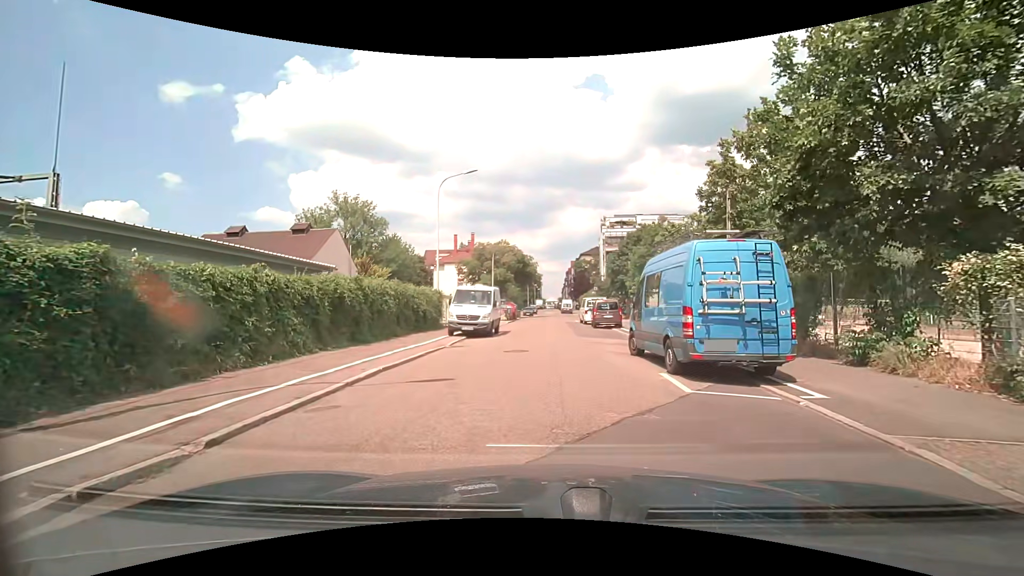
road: residential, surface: asphalt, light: Day
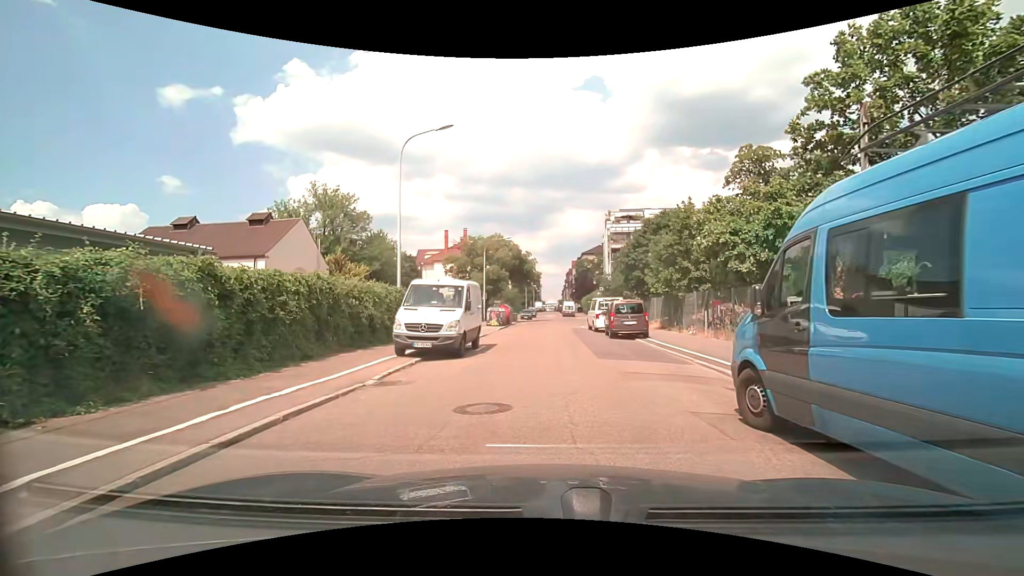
(0.0, +7.9) m; 0°
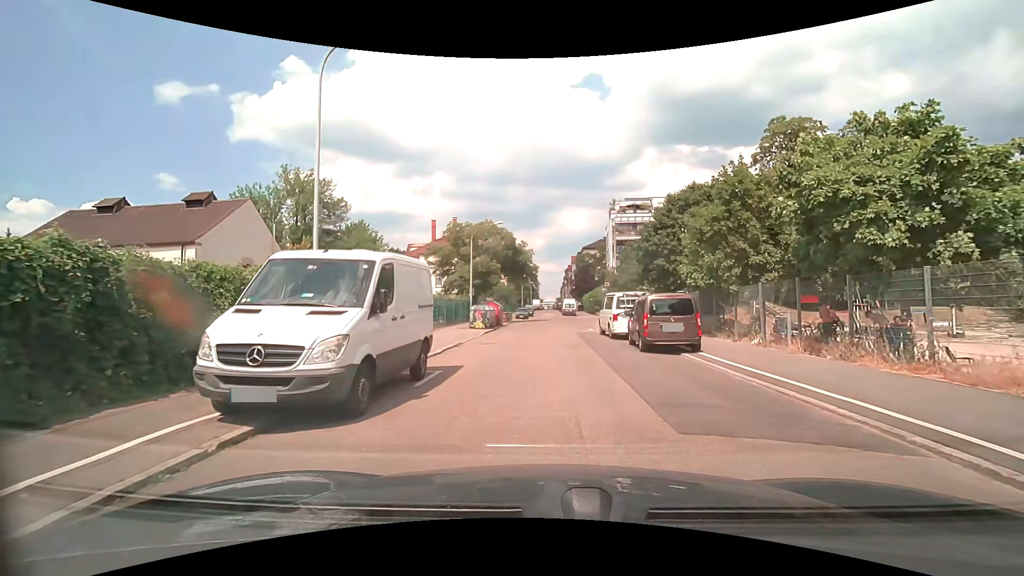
(-0.1, +7.8) m; 0°
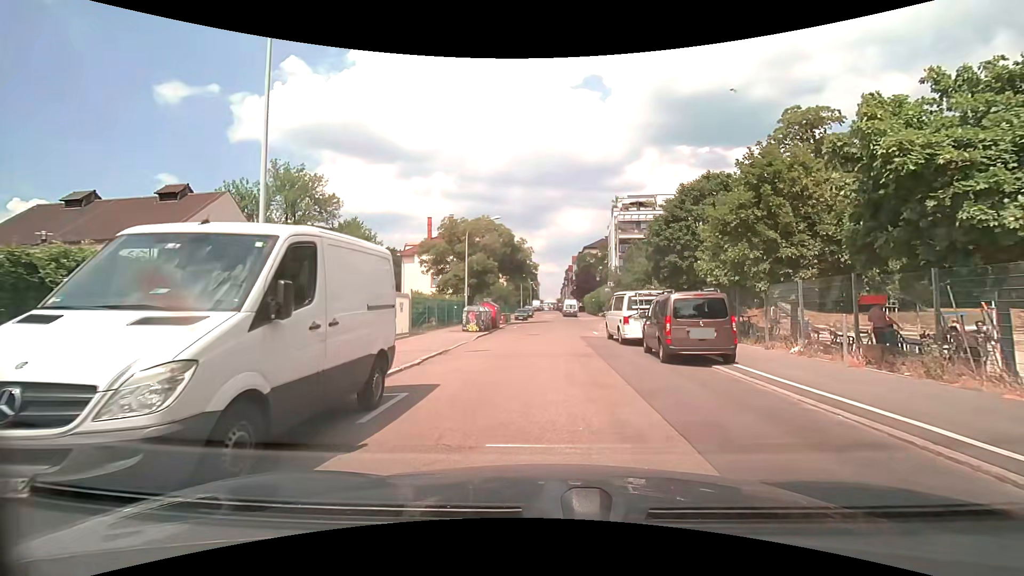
(0.0, +2.7) m; -1°
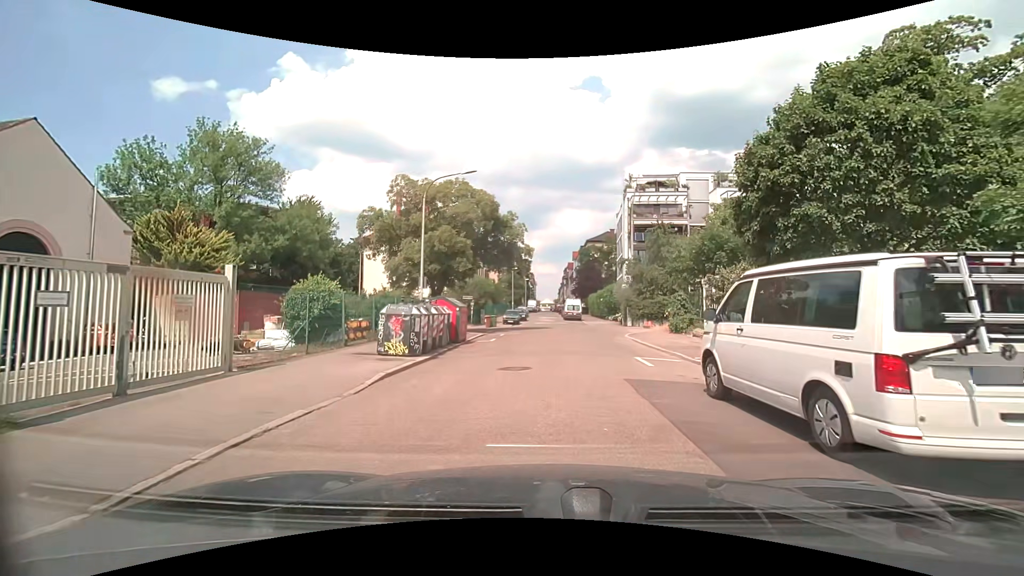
(0.0, +13.6) m; +1°
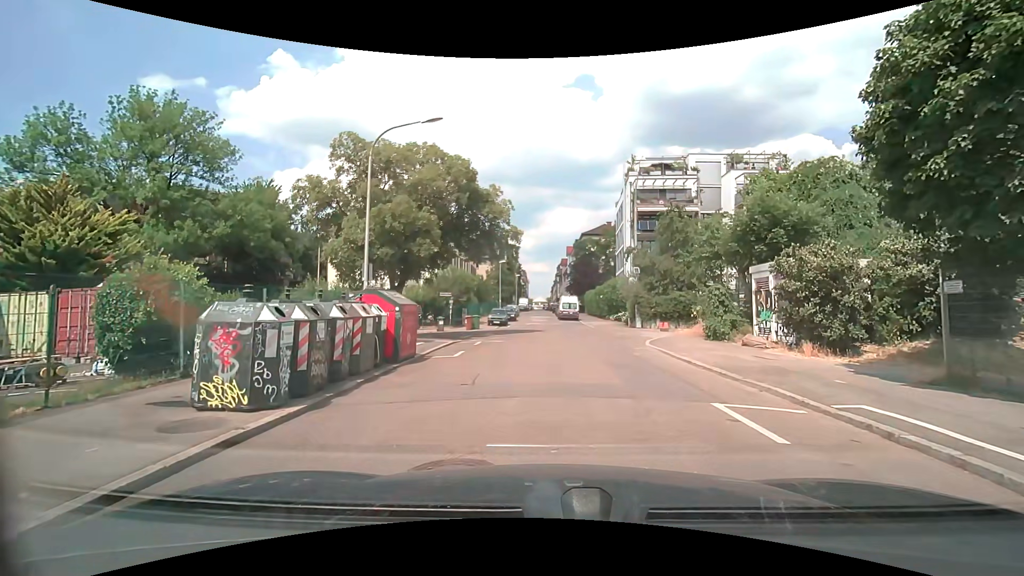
(0.0, +7.0) m; +2°
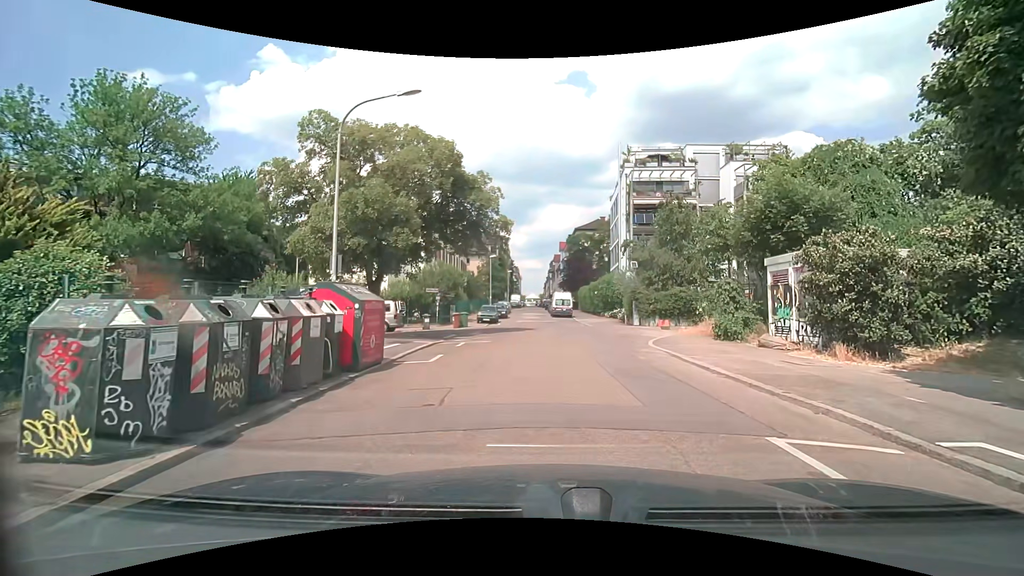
(0.0, +2.1) m; -1°
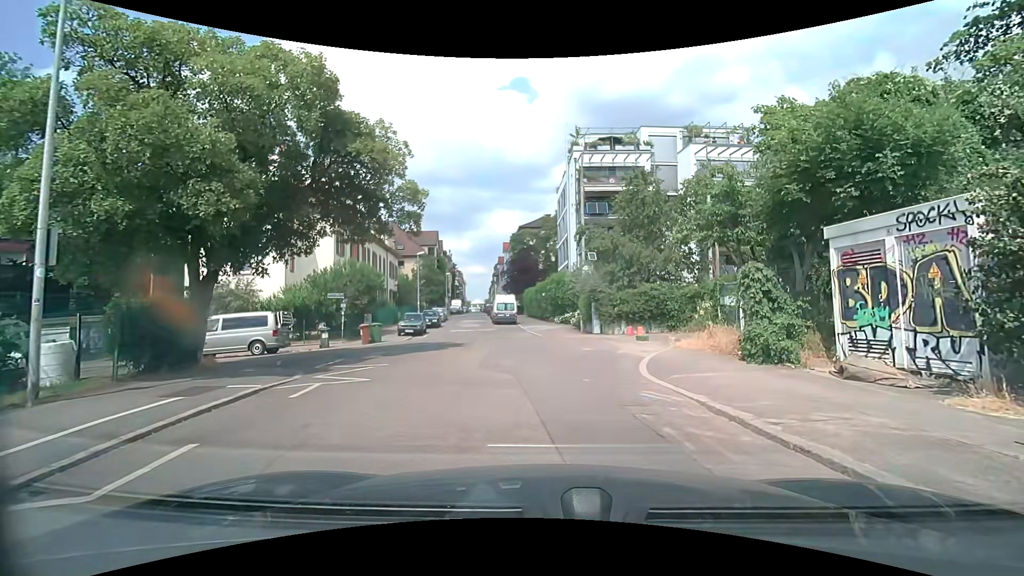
(+0.4, +7.5) m; +8°
